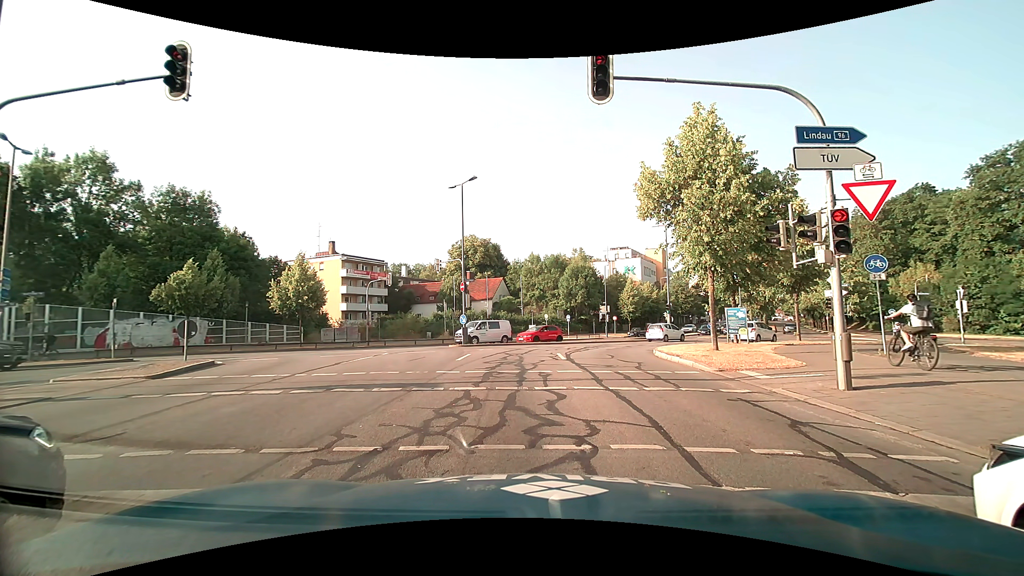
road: secondary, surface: asphalt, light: Day
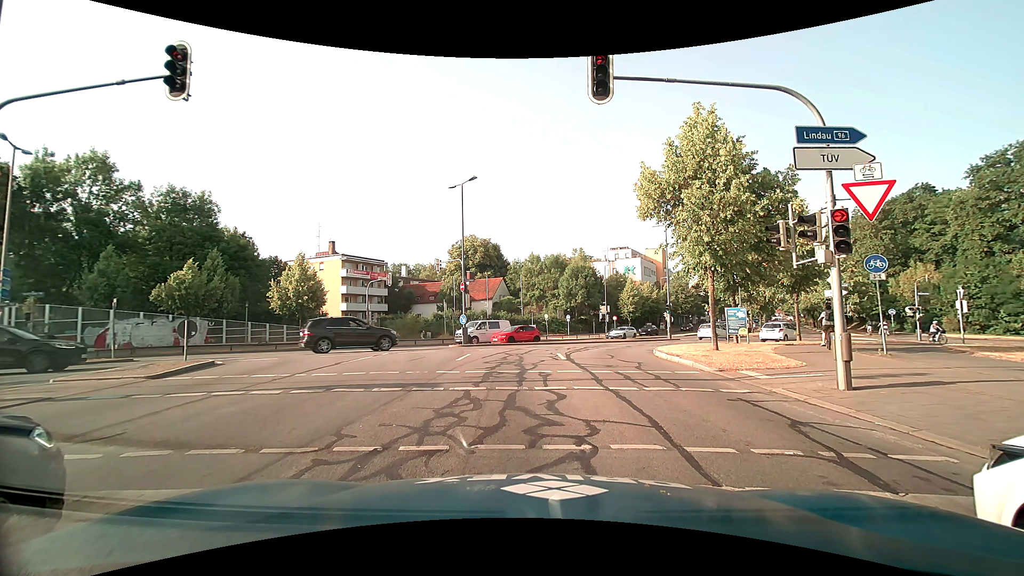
(0.0, 0.0) m; 0°
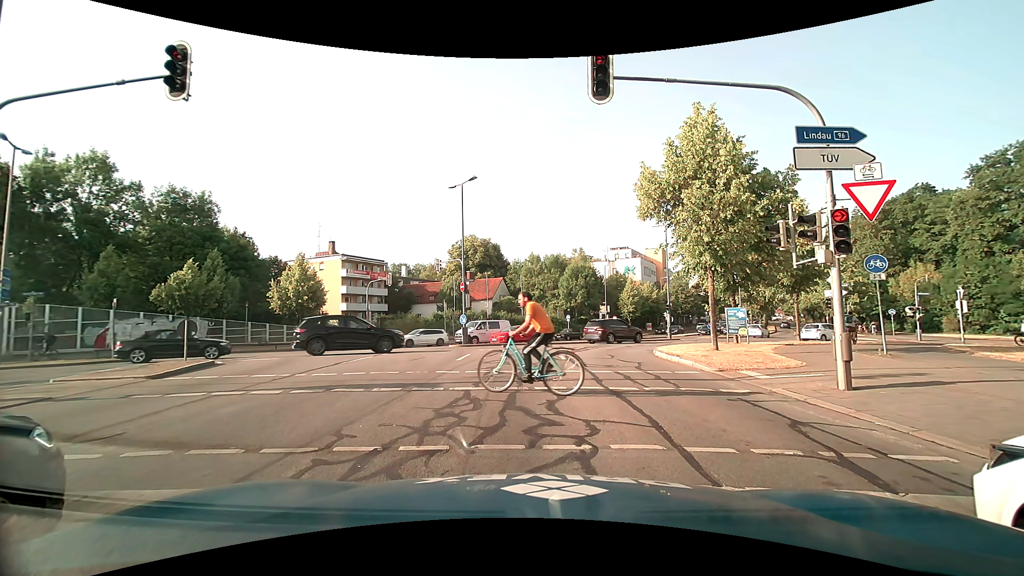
(0.0, 0.0) m; 0°
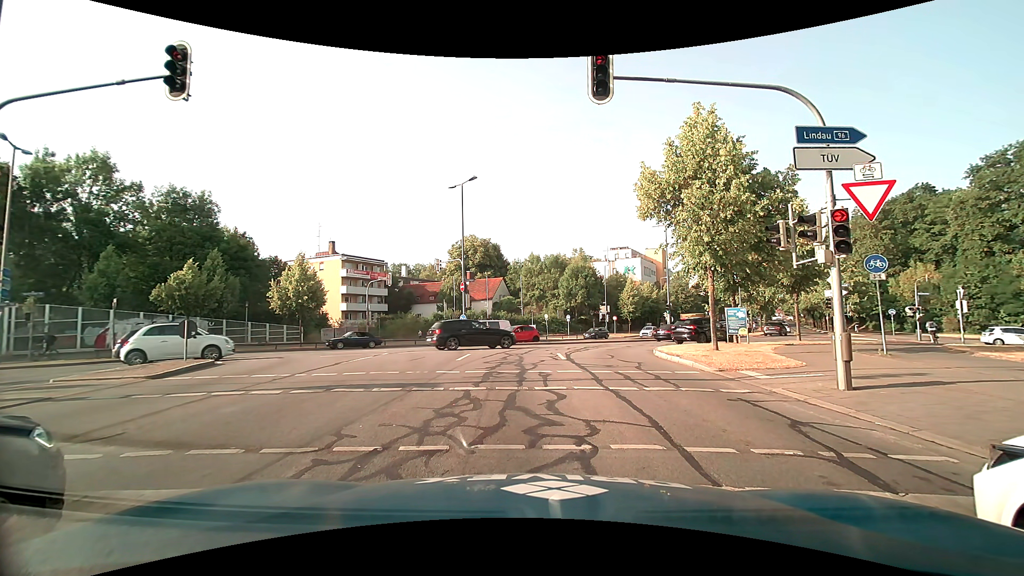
(0.0, 0.0) m; 0°
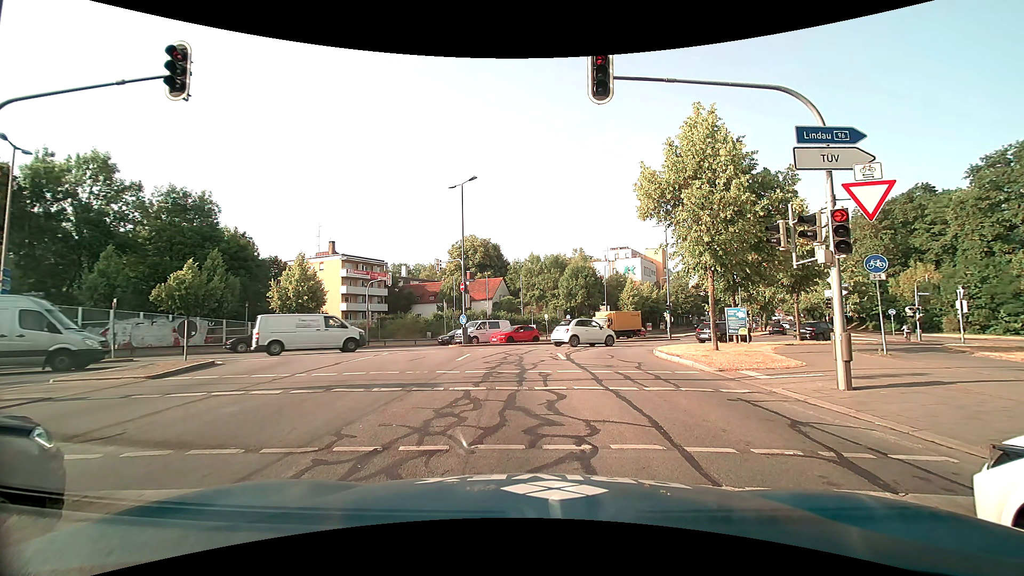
(0.0, 0.0) m; 0°
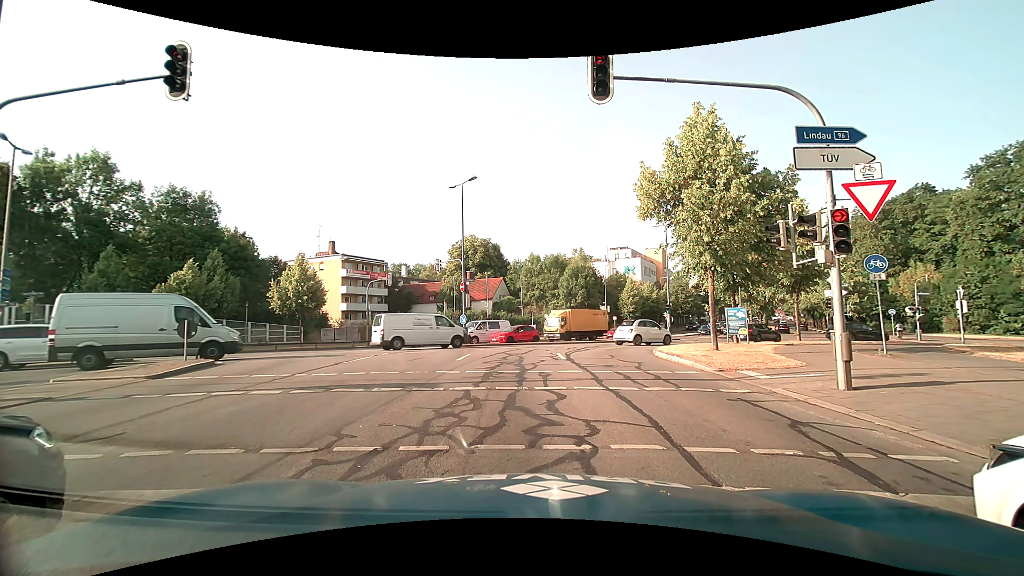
(0.0, 0.0) m; 0°
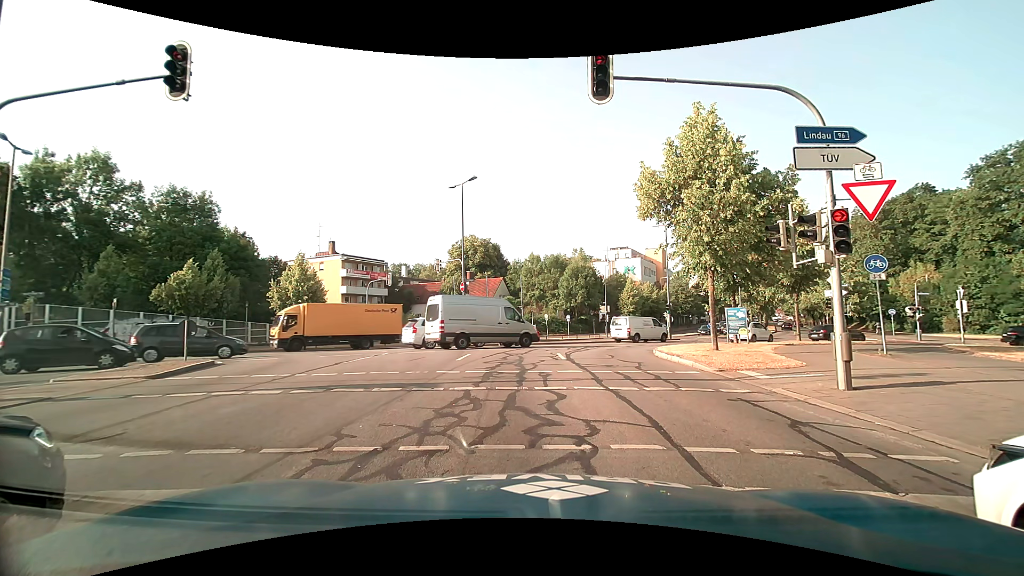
(0.0, 0.0) m; 0°
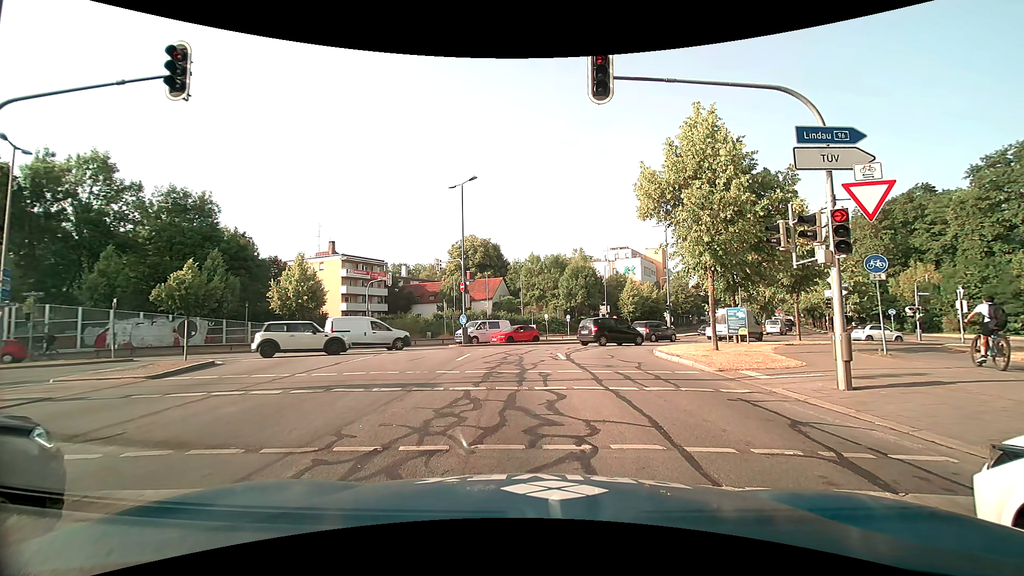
(0.0, 0.0) m; 0°
(-1, +10) (-2, +20) (0, +30) (+6, +37) (+13, +44) (+20, +52) (+26, +60) (+31, +68) (+36, +77) (+40, +86) m
